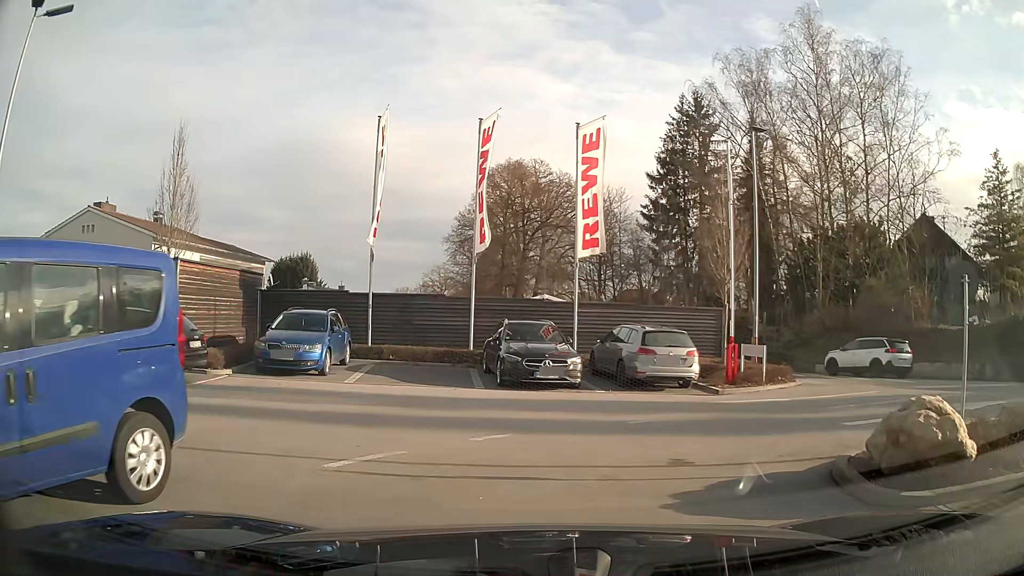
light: Day
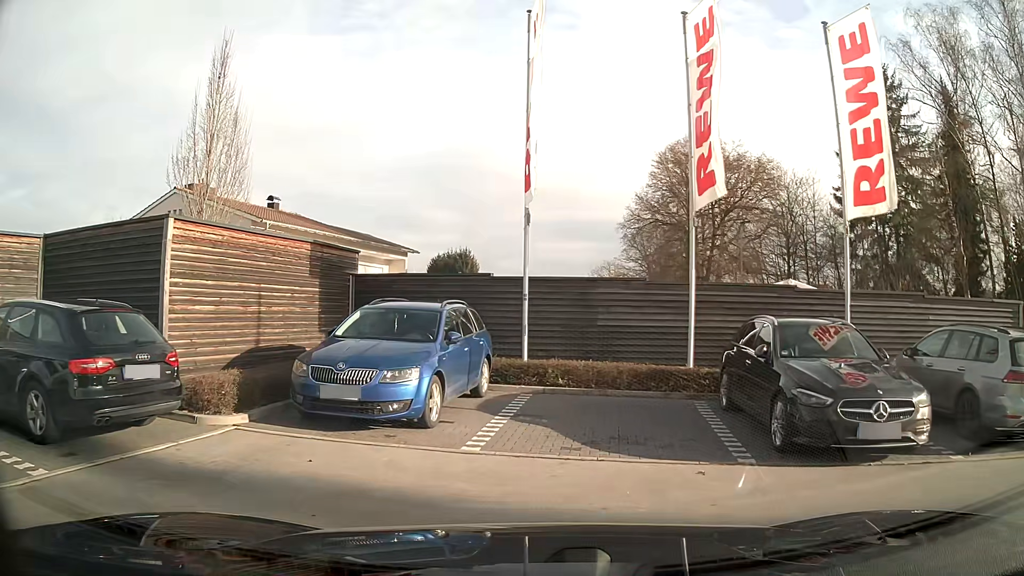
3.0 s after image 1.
(-1.2, +7.7) m; -12°
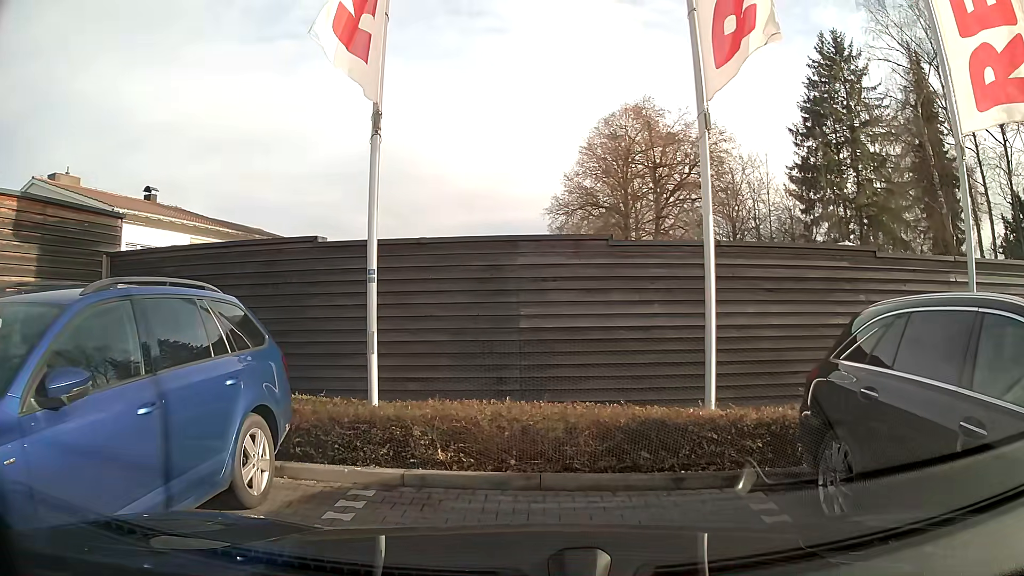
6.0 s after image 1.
(+0.3, +6.1) m; +5°
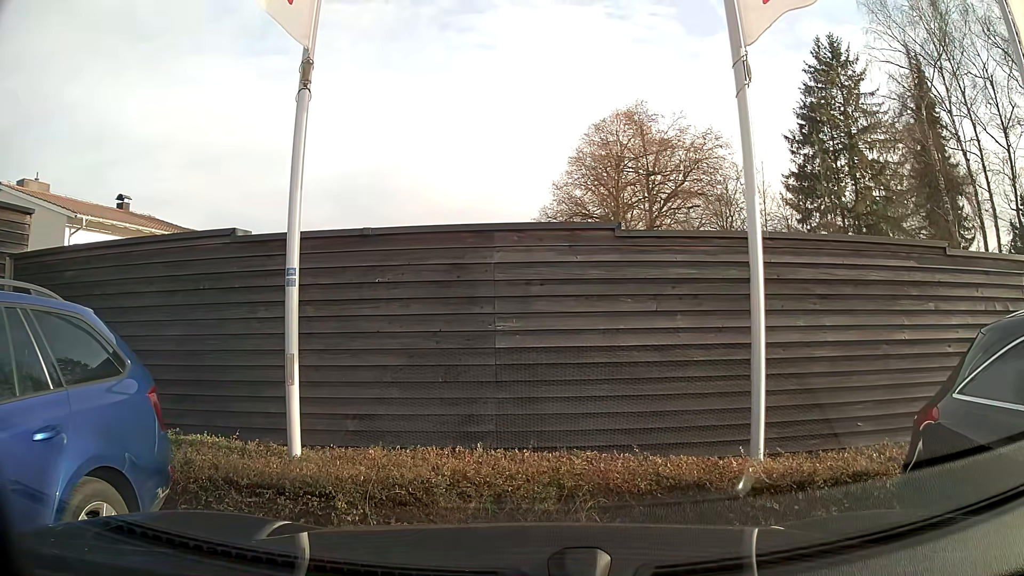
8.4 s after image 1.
(0.0, +1.7) m; 0°
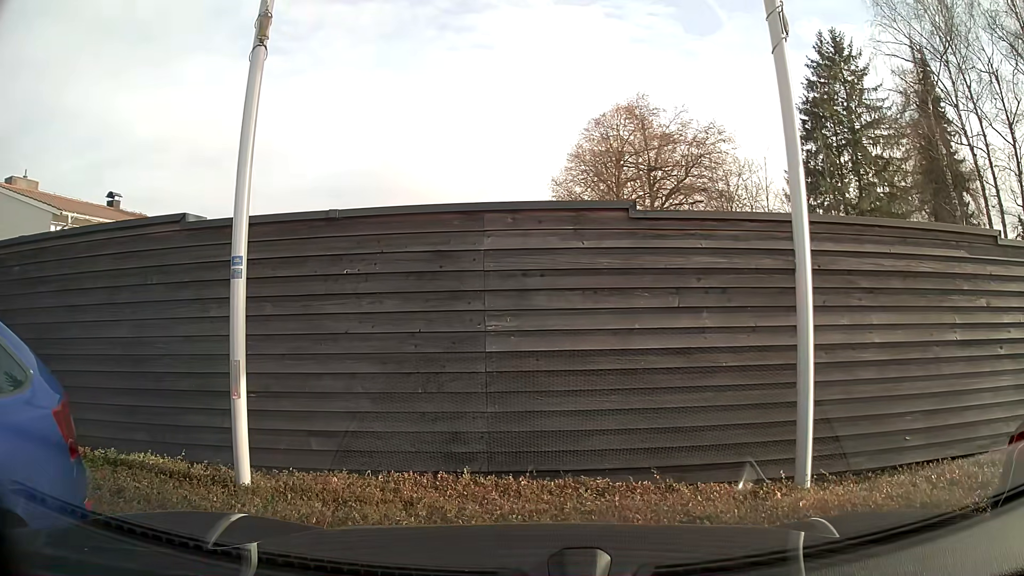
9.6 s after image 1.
(0.0, +0.8) m; 0°
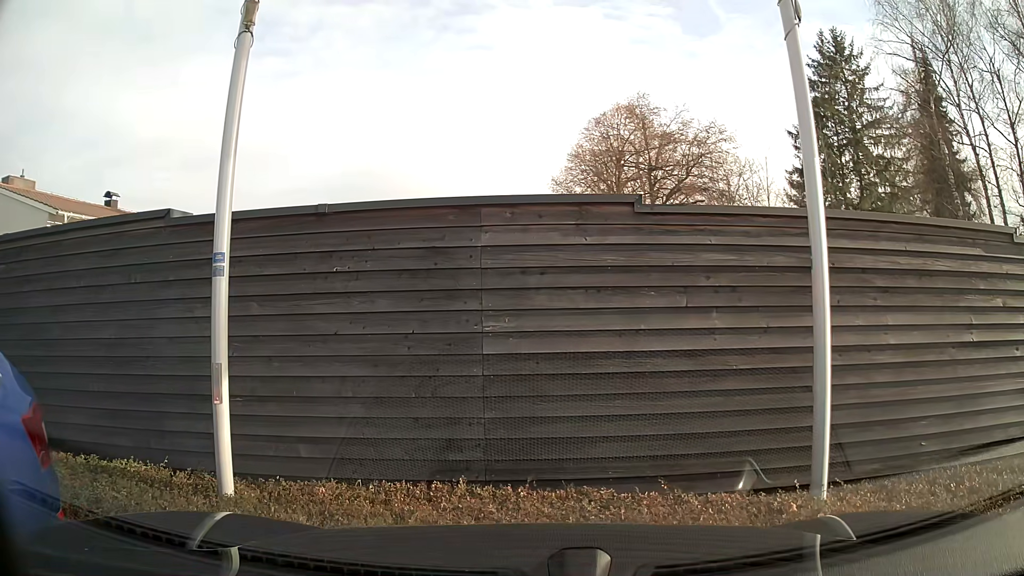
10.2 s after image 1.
(0.0, +0.2) m; 0°
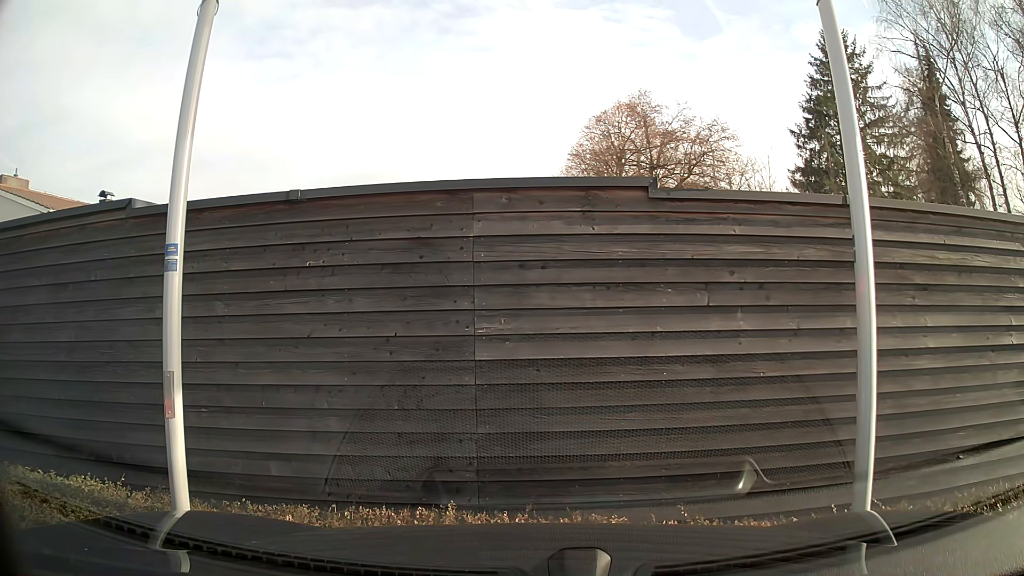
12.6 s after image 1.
(0.0, +0.5) m; 0°
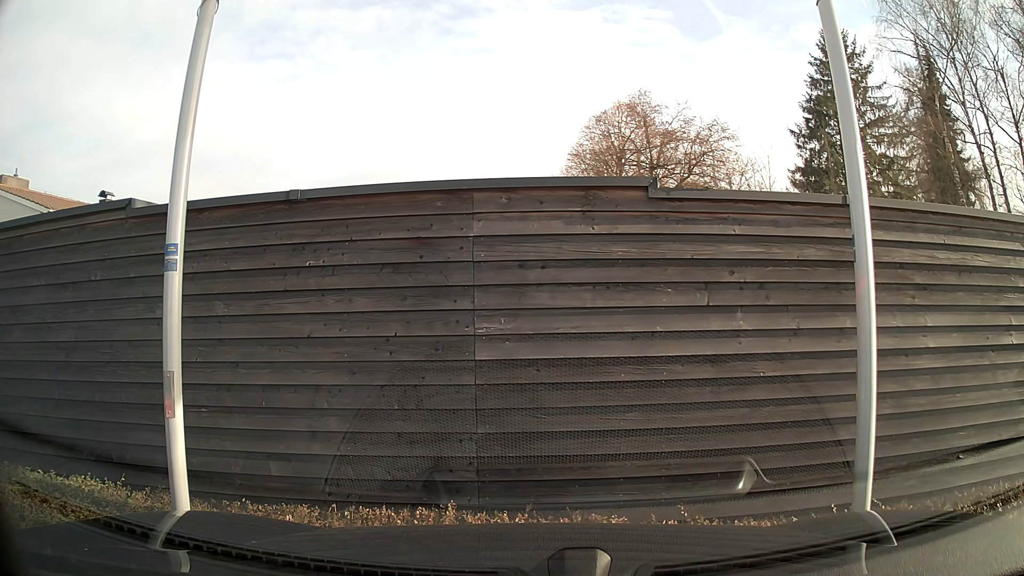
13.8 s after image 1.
(0.0, 0.0) m; 0°
